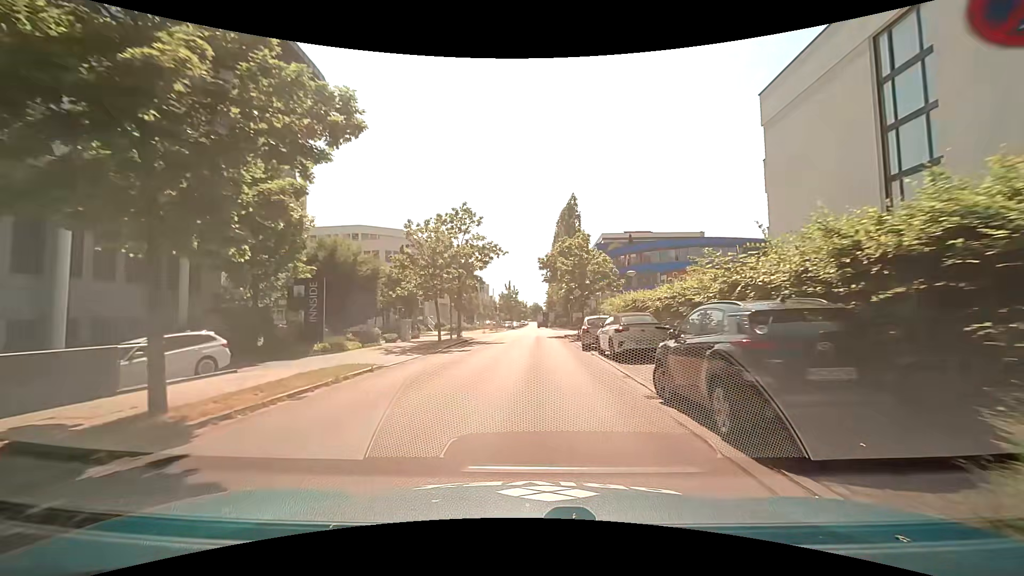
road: unclassified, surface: asphalt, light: Day
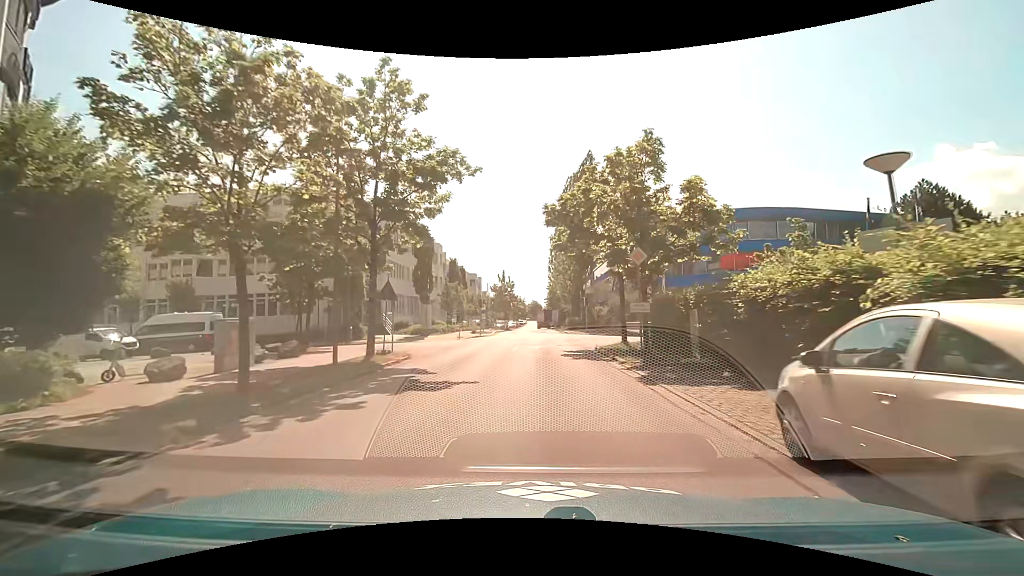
(+0.2, +19.7) m; +1°
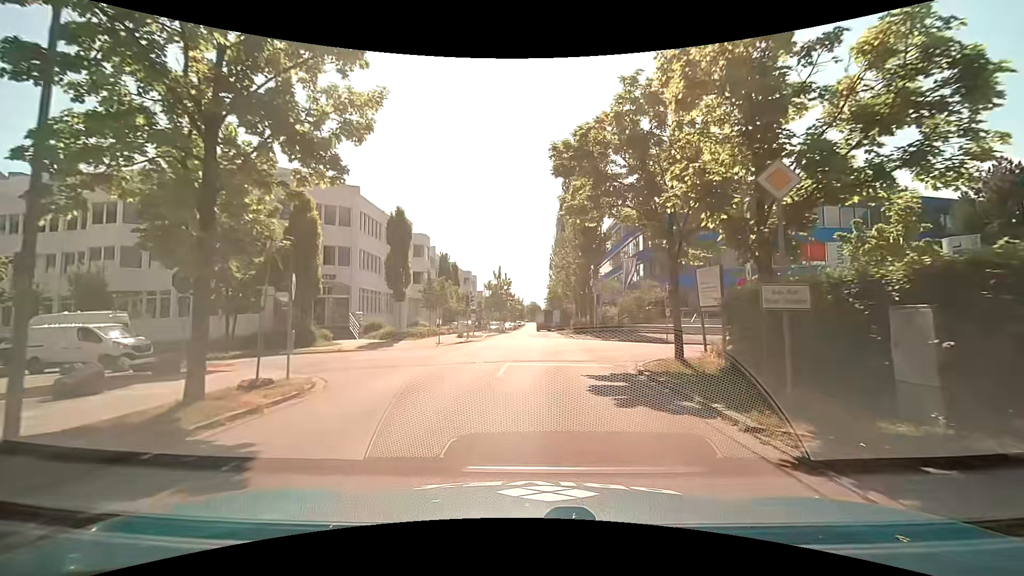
(0.0, +8.4) m; 0°
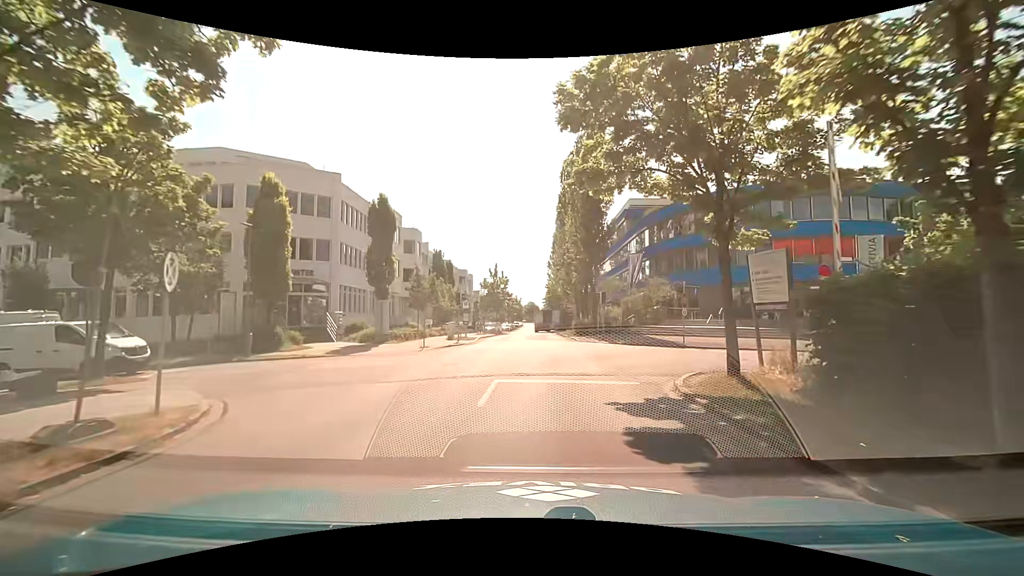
(0.0, +3.9) m; +1°
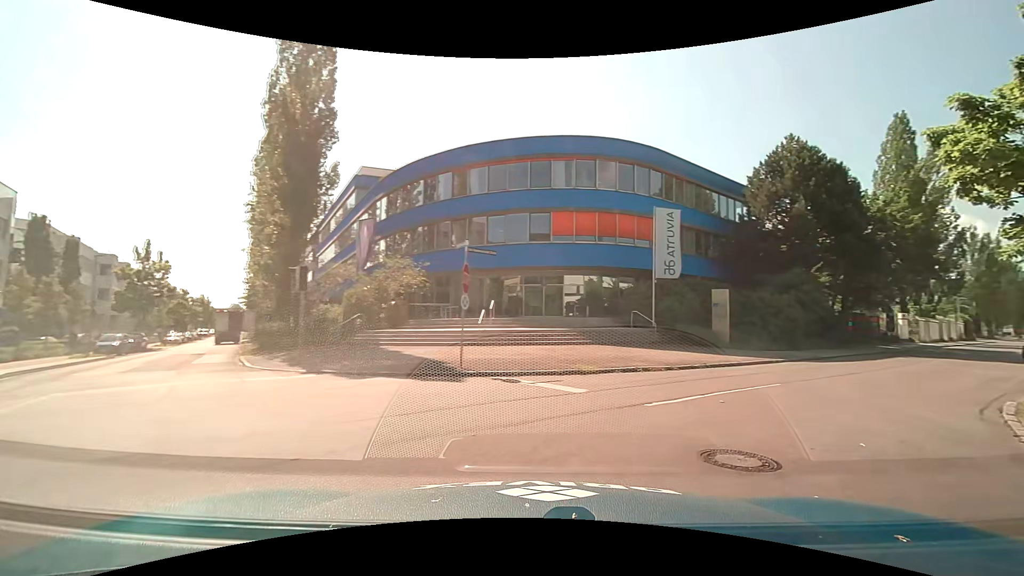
(+1.8, +15.9) m; +30°
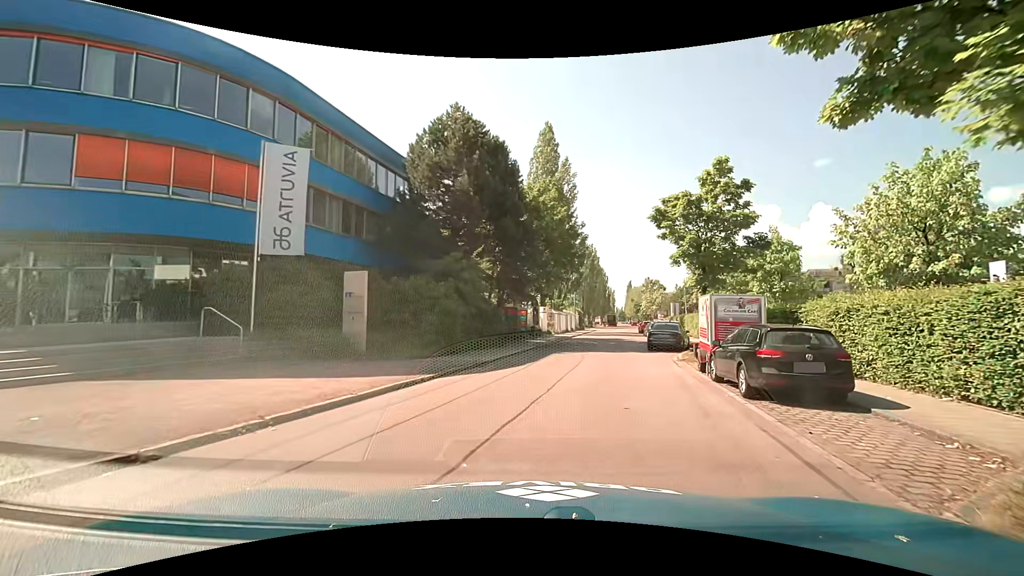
(+3.5, +9.3) m; +35°
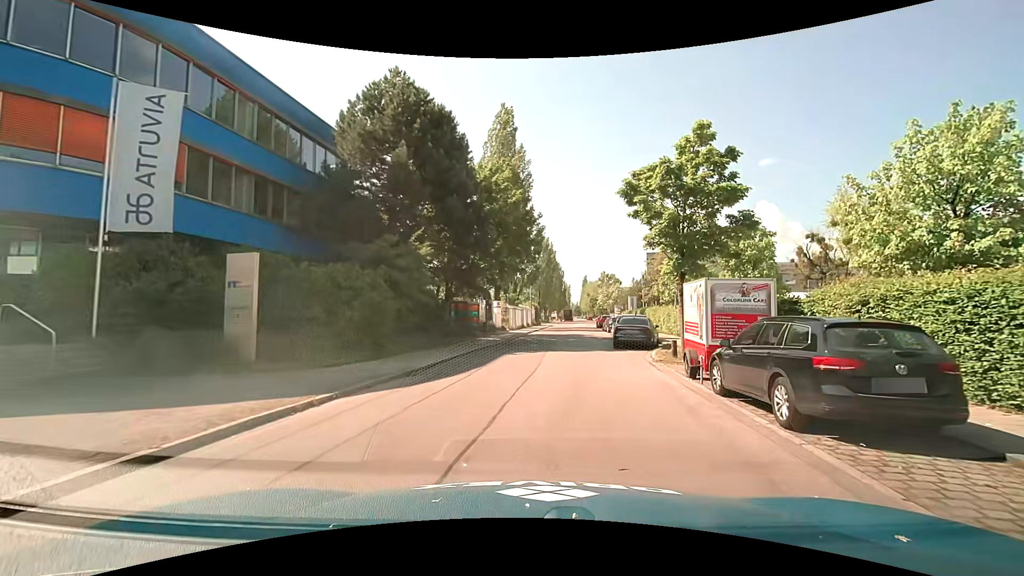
(+0.2, +3.8) m; +5°
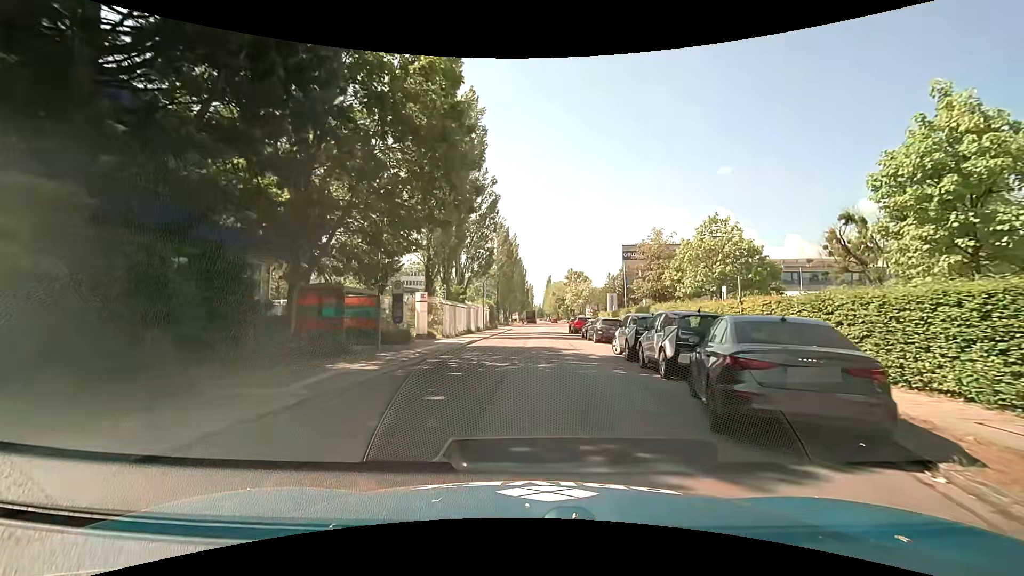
(+1.2, +17.0) m; +5°
(0, +10) (+1, +20) (+1, +30) (+2, +40) (+2, +50) (+3, +60) (+4, +70) (+5, +80) (+5, +90) (+6, +100) m
